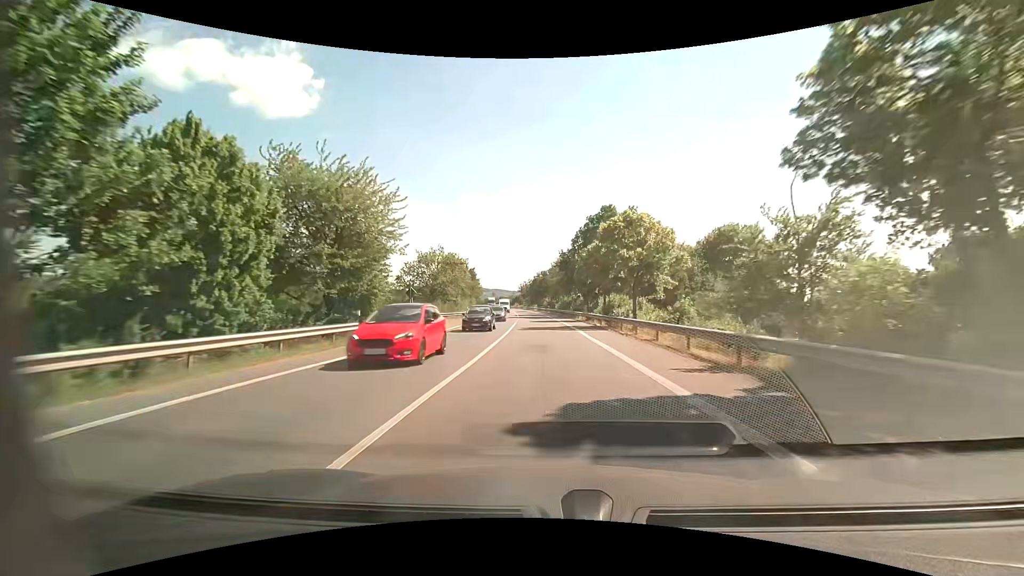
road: primary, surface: asphalt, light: Day
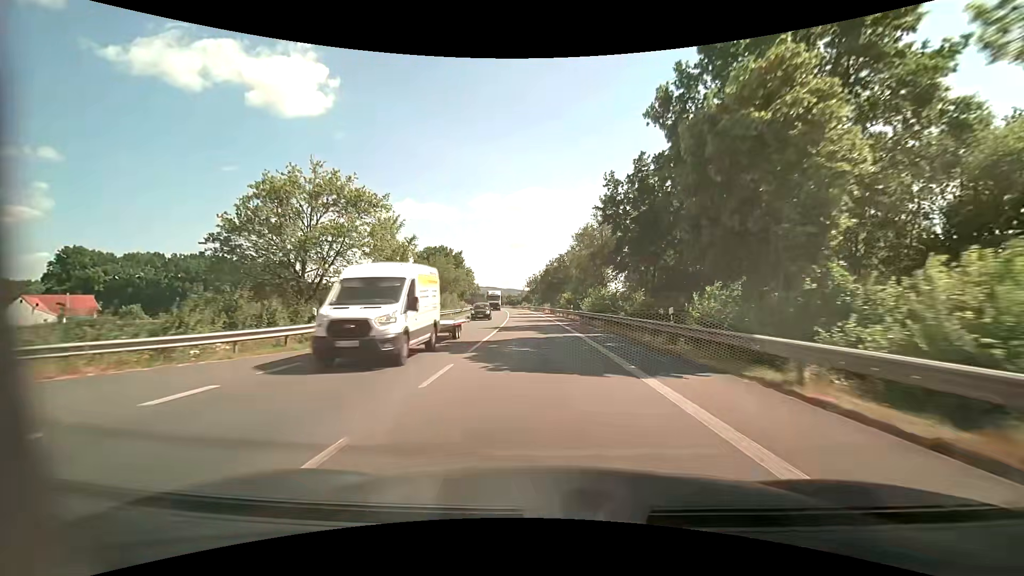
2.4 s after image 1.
(-0.6, +43.5) m; -2°
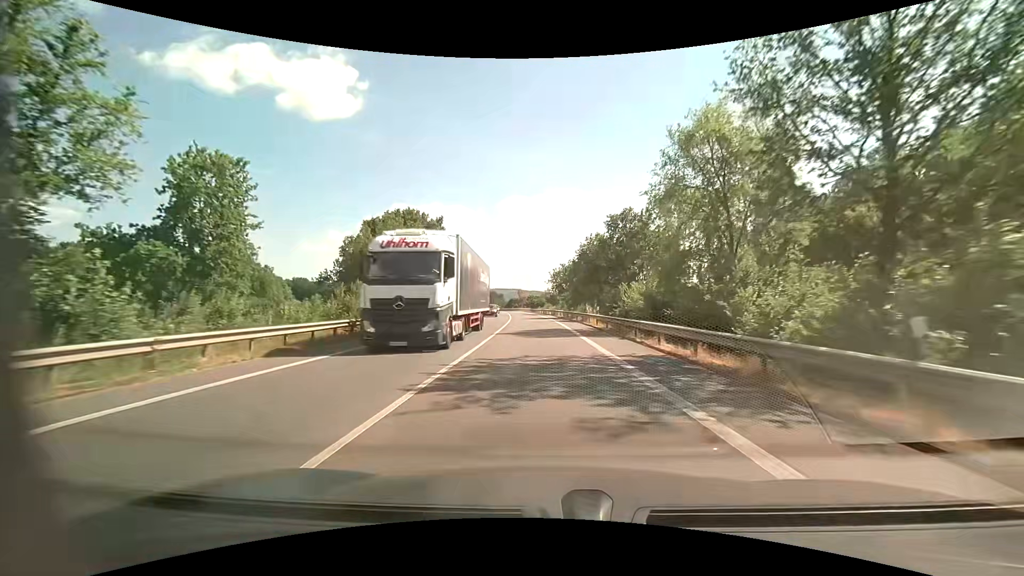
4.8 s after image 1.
(-1.2, +42.8) m; -3°
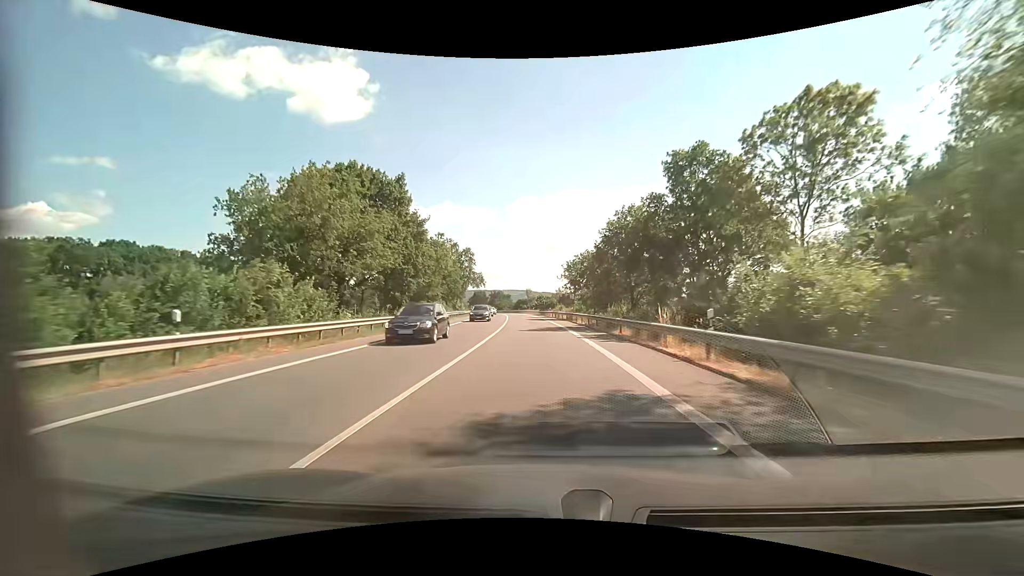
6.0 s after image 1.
(0.0, +21.3) m; 0°
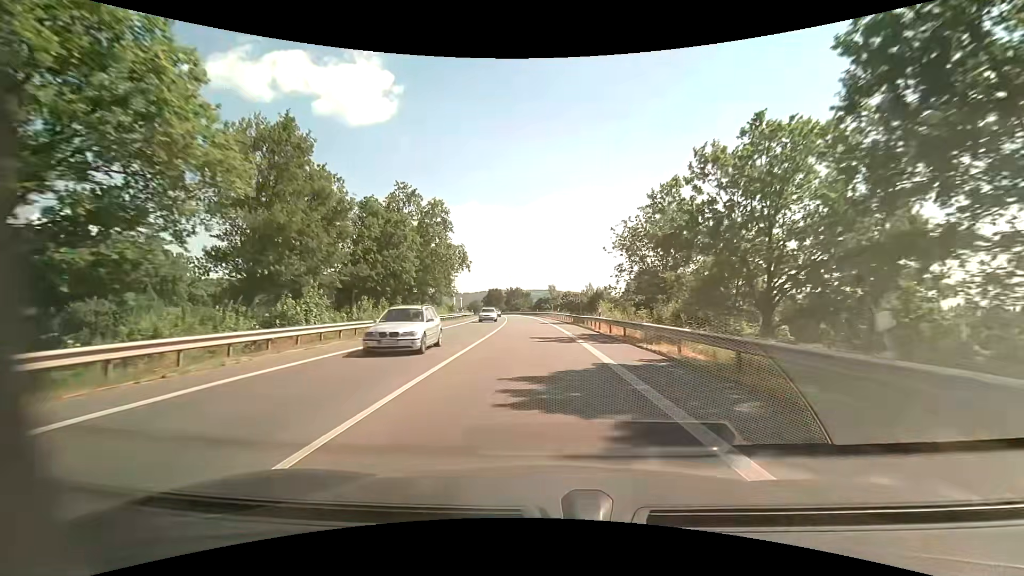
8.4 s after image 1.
(-1.3, +42.2) m; -3°
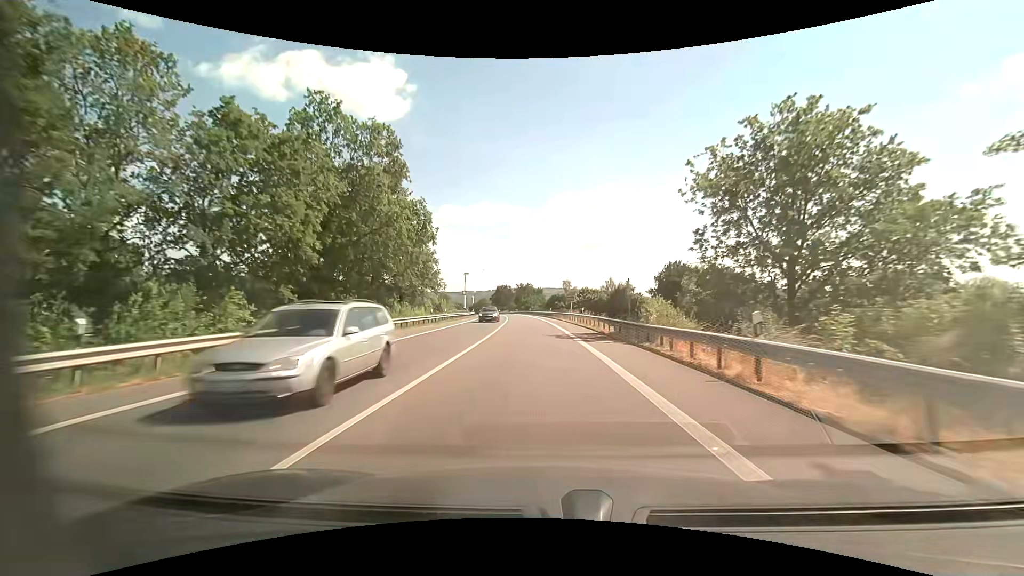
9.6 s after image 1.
(-0.3, +21.0) m; -2°
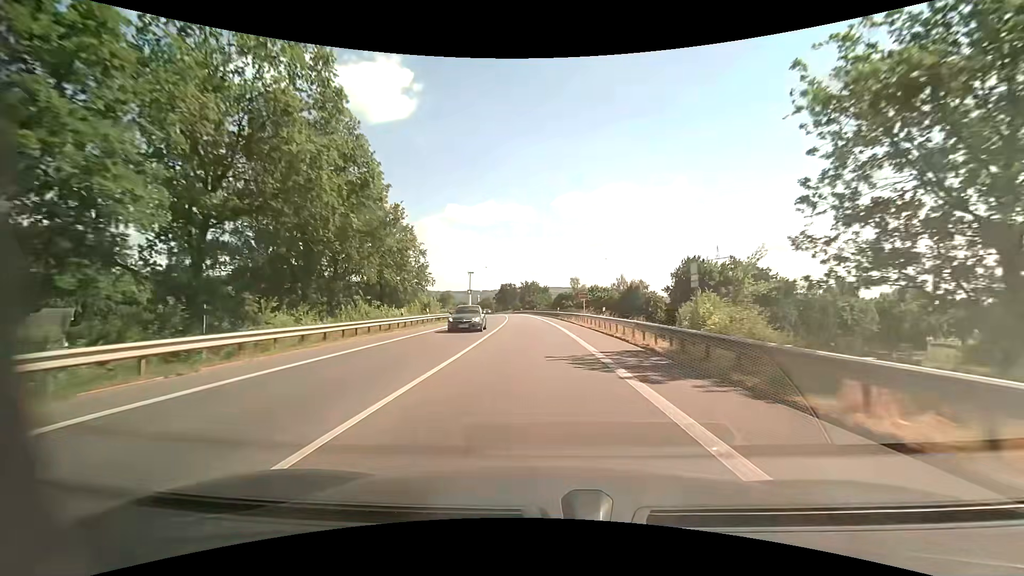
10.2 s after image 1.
(-0.1, +10.6) m; -1°
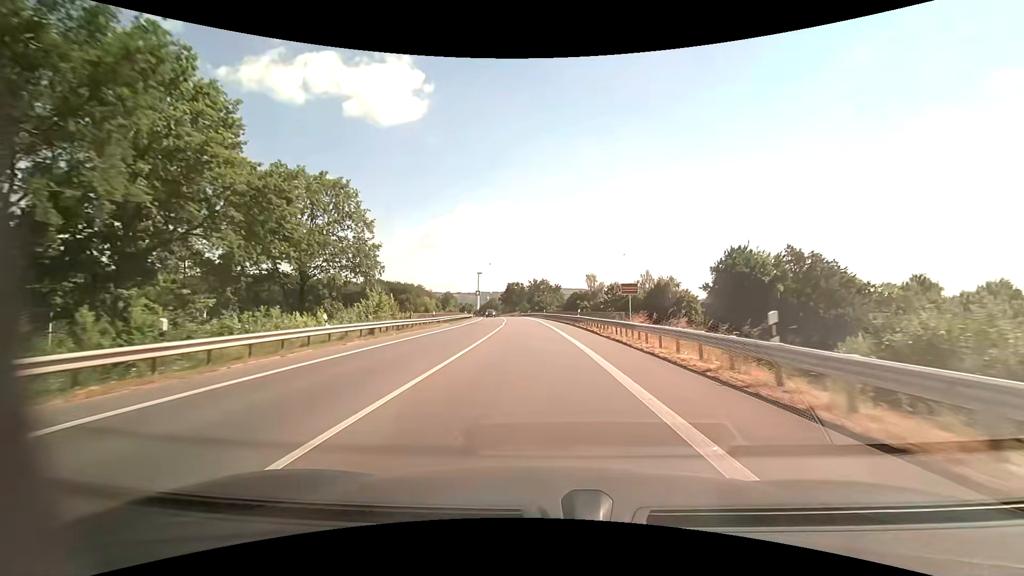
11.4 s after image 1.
(-0.2, +21.2) m; -1°
